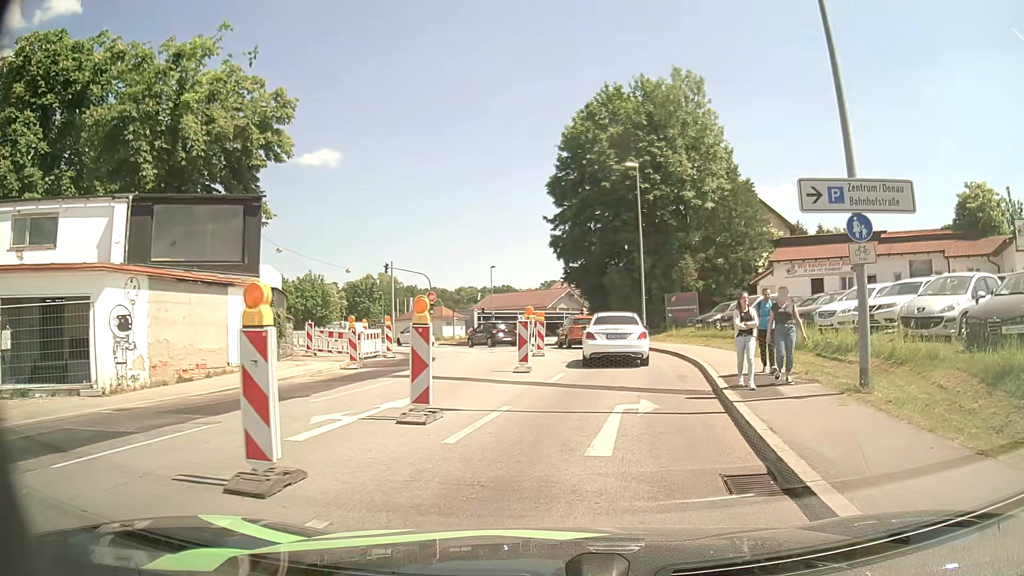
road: tertiary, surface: asphalt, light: Day
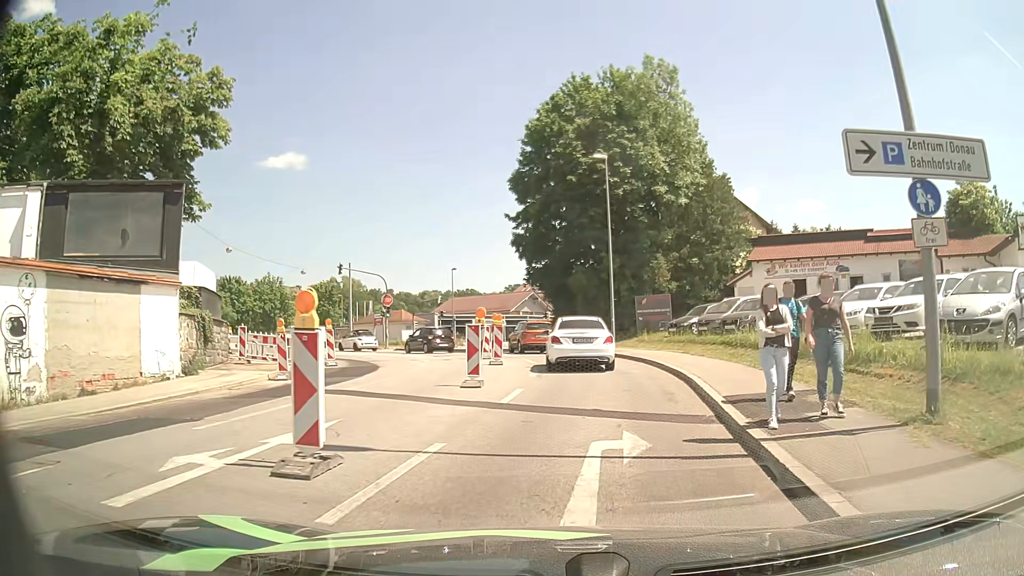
(+0.1, +2.9) m; +4°
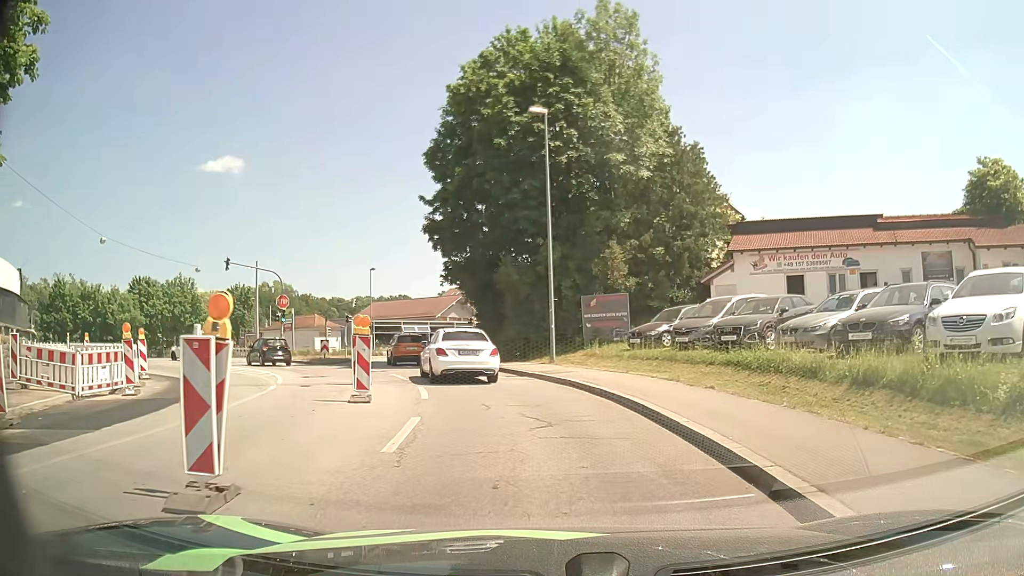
(+0.4, +9.1) m; +5°
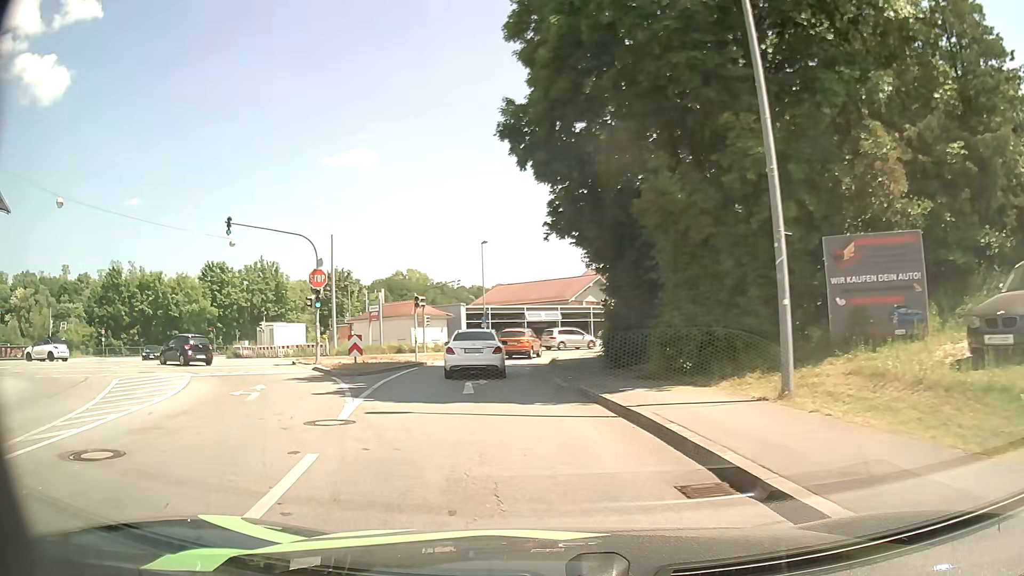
(-0.8, +15.8) m; -12°
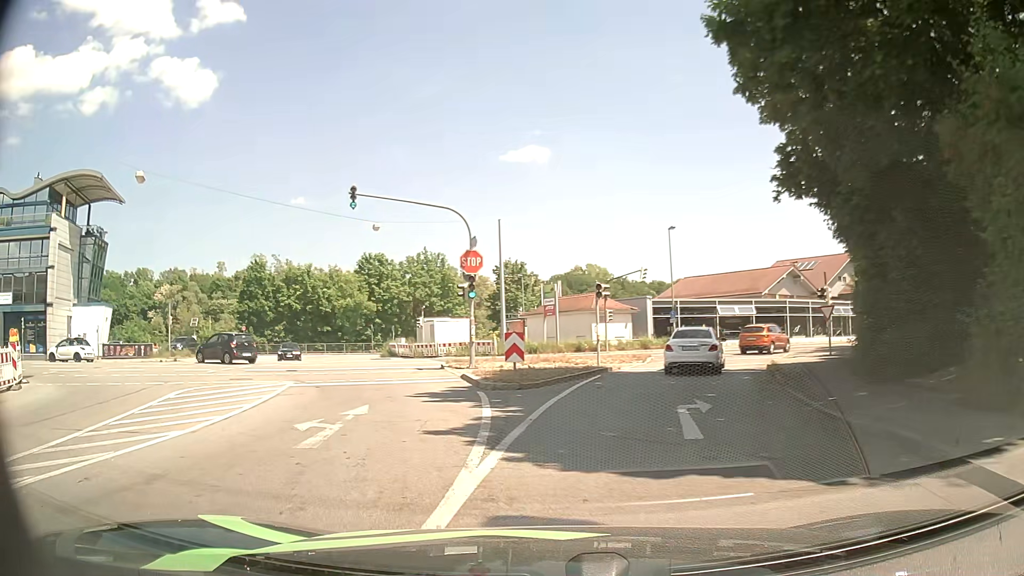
(-0.9, +6.4) m; -15°
(-2, +10) (-5, +19) (-11, +27) (-19, +33) (-28, +35) (-38, +32) (-47, +28) (-56, +24) (-65, +20) (-75, +16) m
